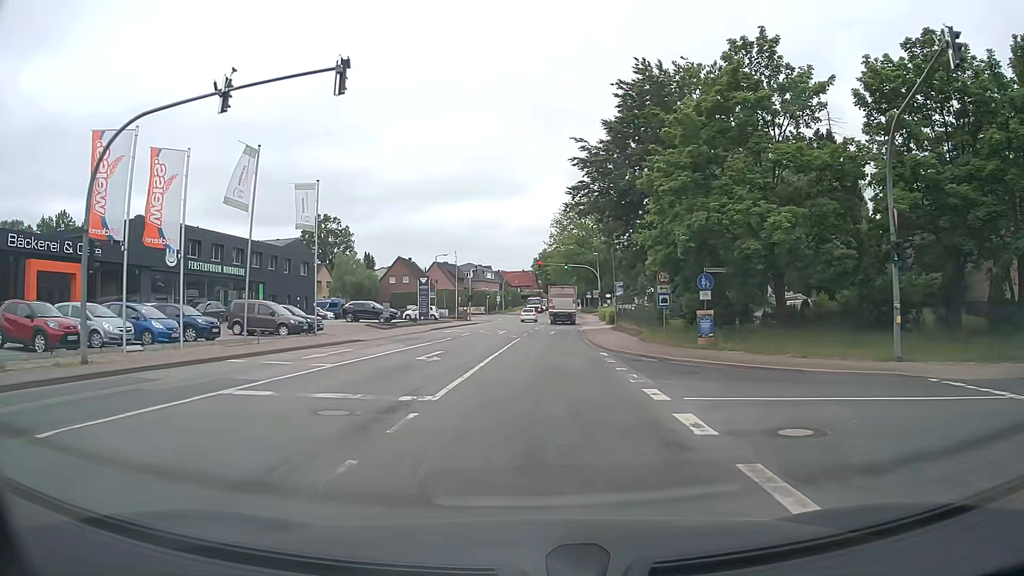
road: tertiary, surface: asphalt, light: Day
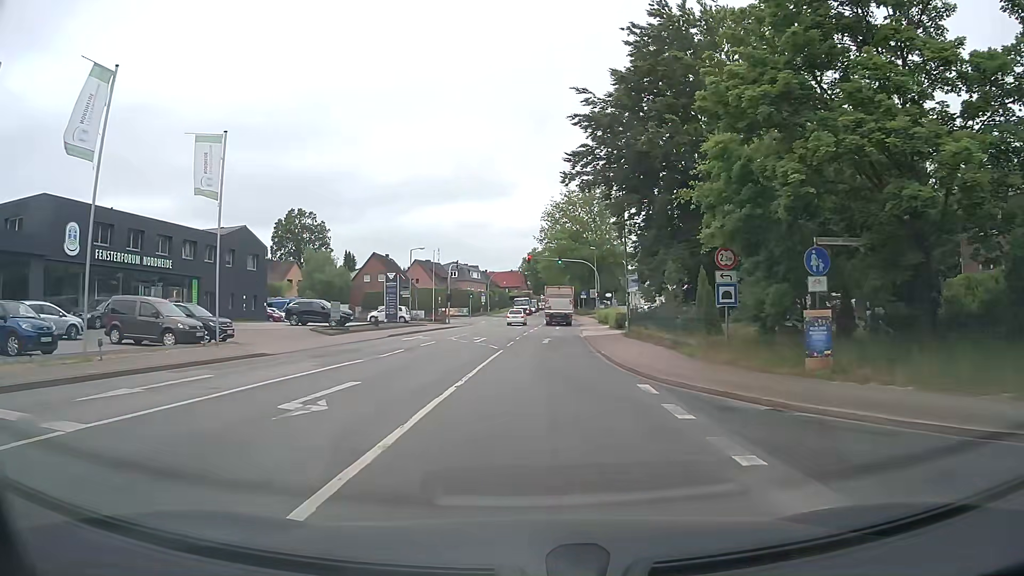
(0.0, +10.6) m; 0°
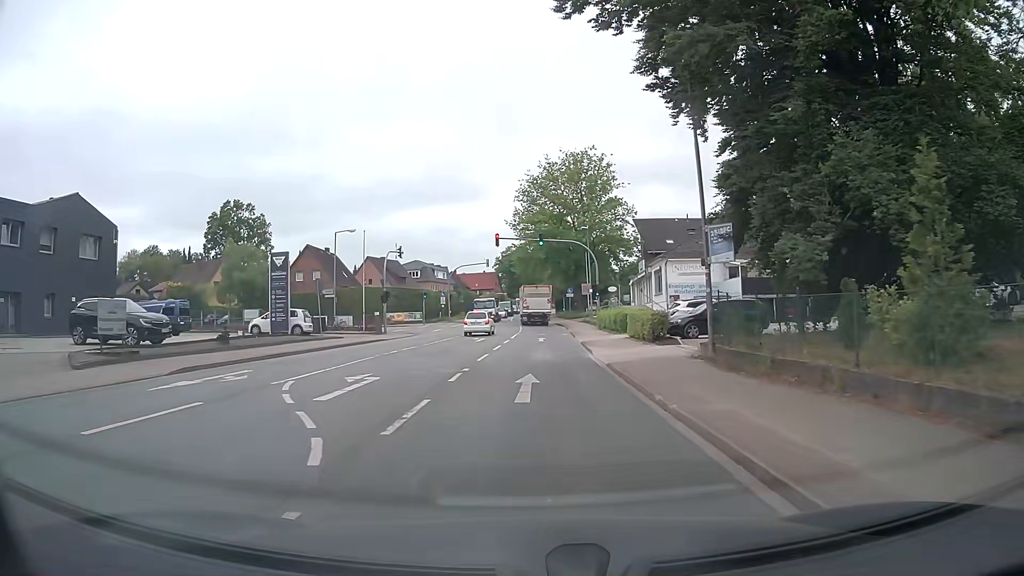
(+0.6, +20.7) m; +2°
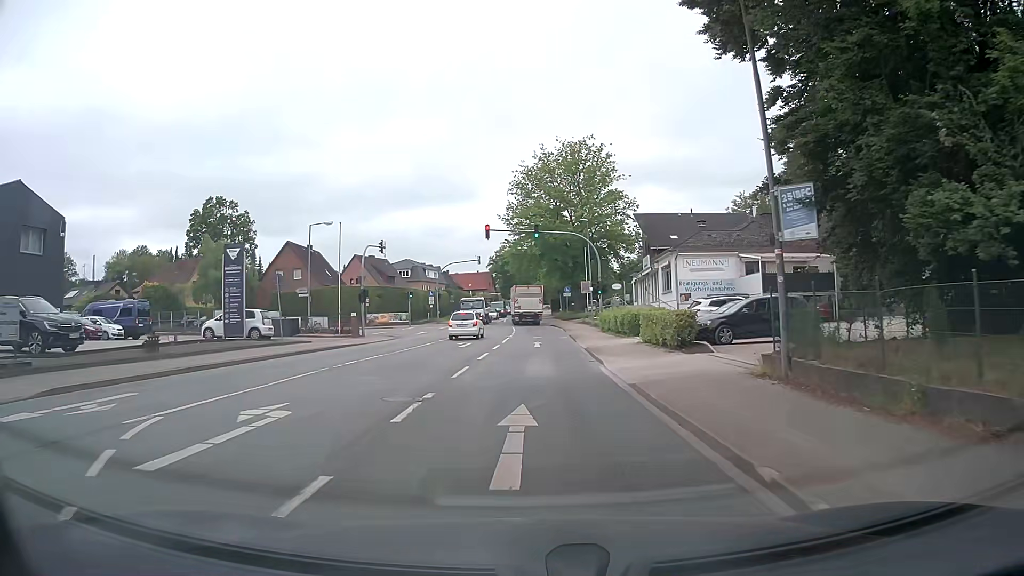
(+0.1, +5.1) m; +1°
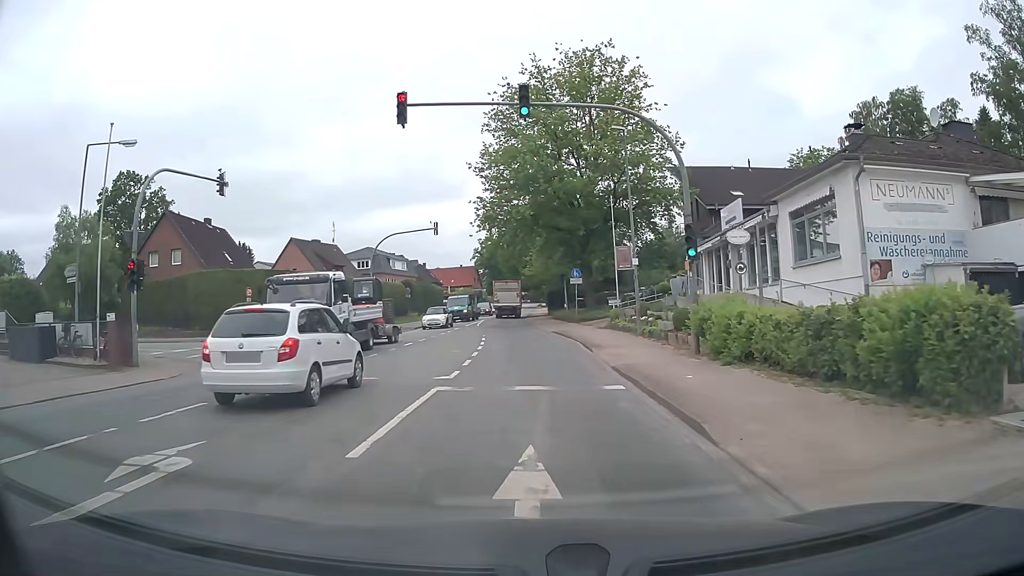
(+0.2, +26.3) m; 0°
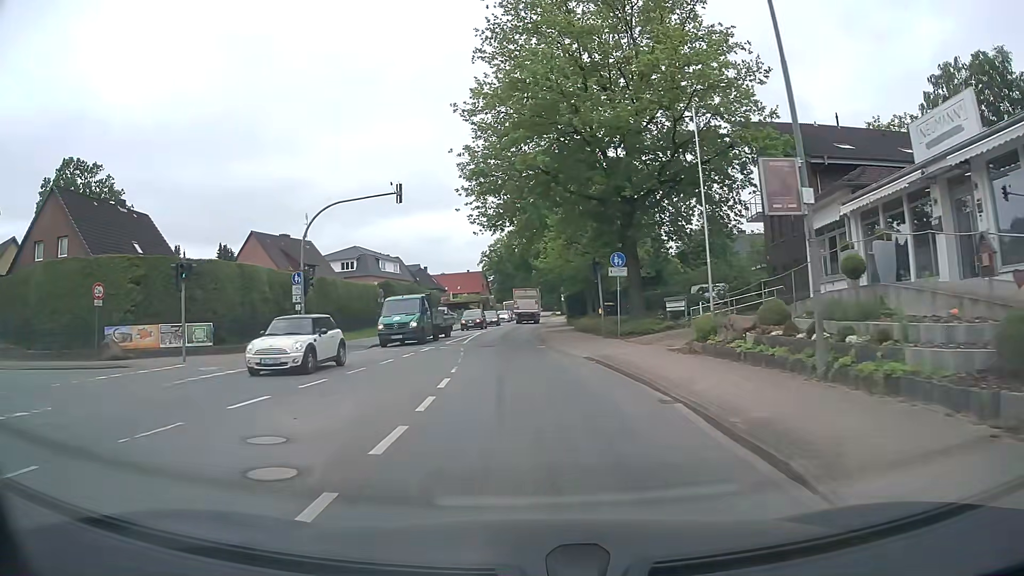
(0.0, +16.3) m; 0°
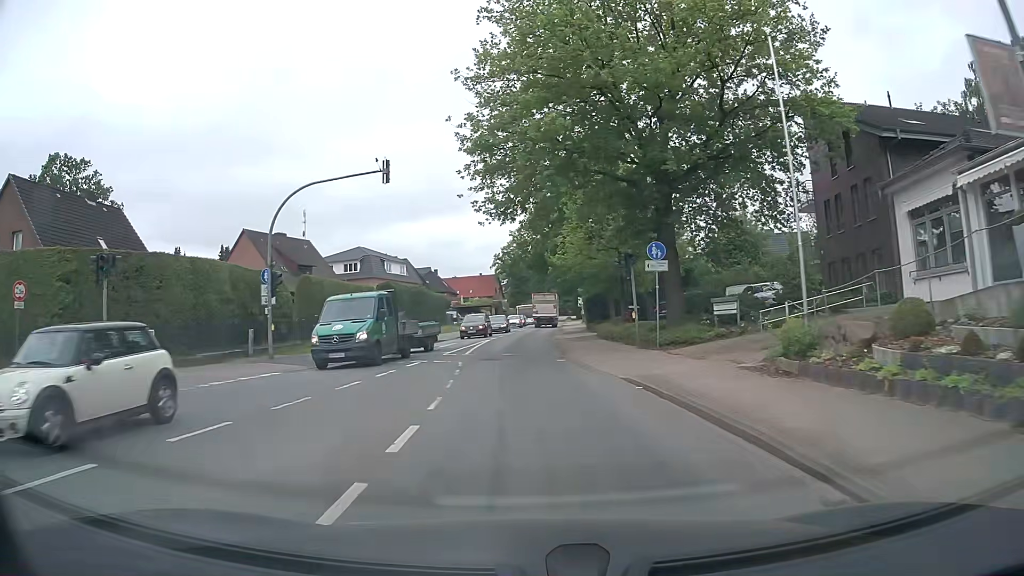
(-0.1, +5.6) m; -1°
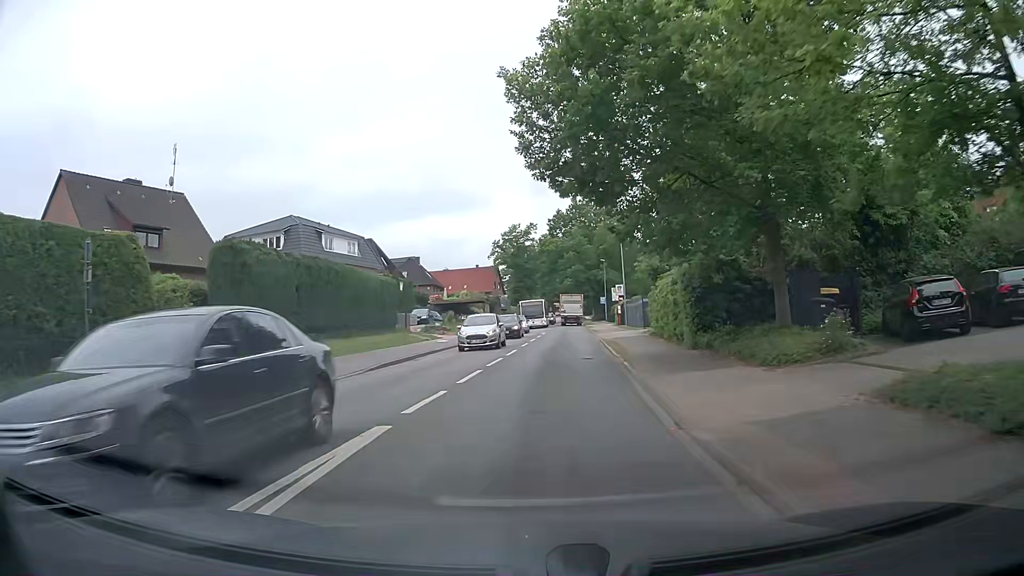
(-0.9, +30.2) m; -1°
(0, +10) (+1, +20) (+1, +30) (+2, +40) (+3, +50) (+4, +60) (+5, +70) (+5, +80) (+6, +90) (+7, +100) m
